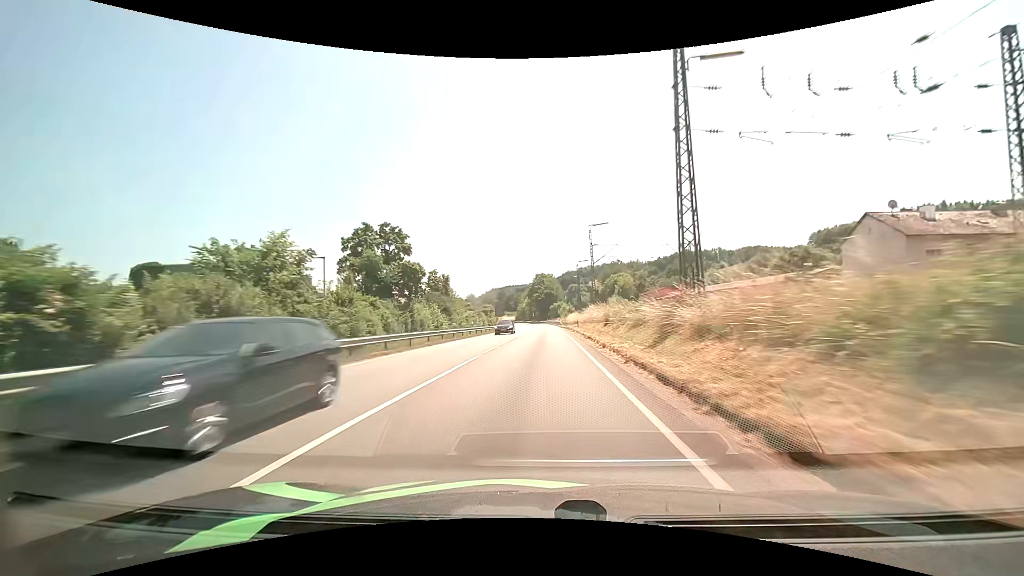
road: primary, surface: asphalt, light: Day
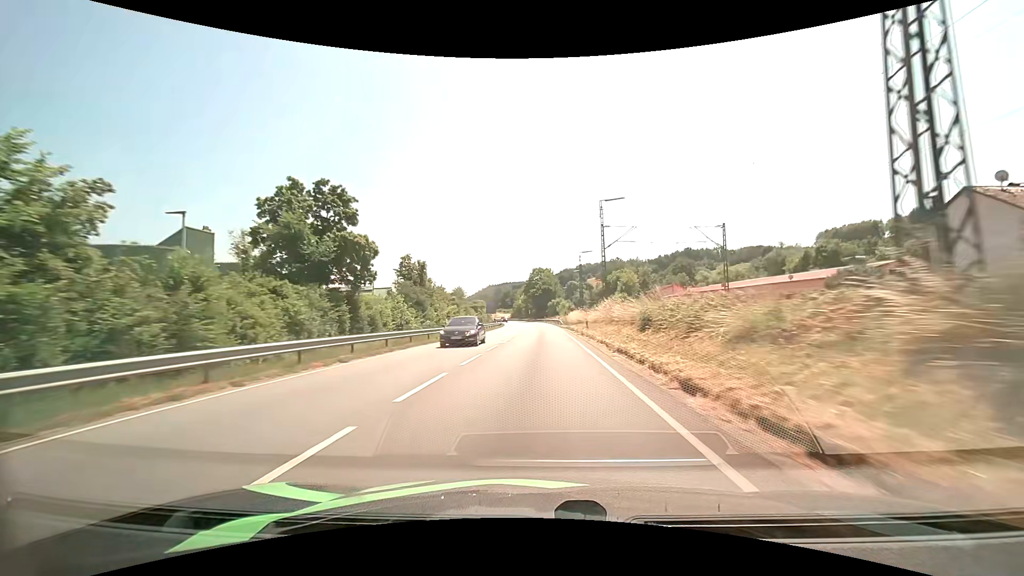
(+0.1, +12.1) m; 0°
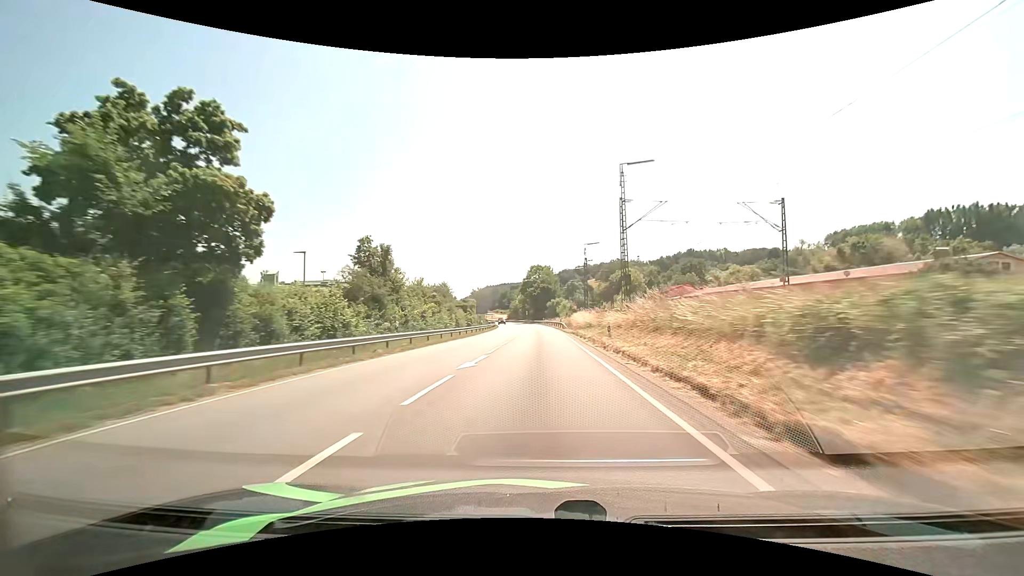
(+0.1, +12.1) m; 0°
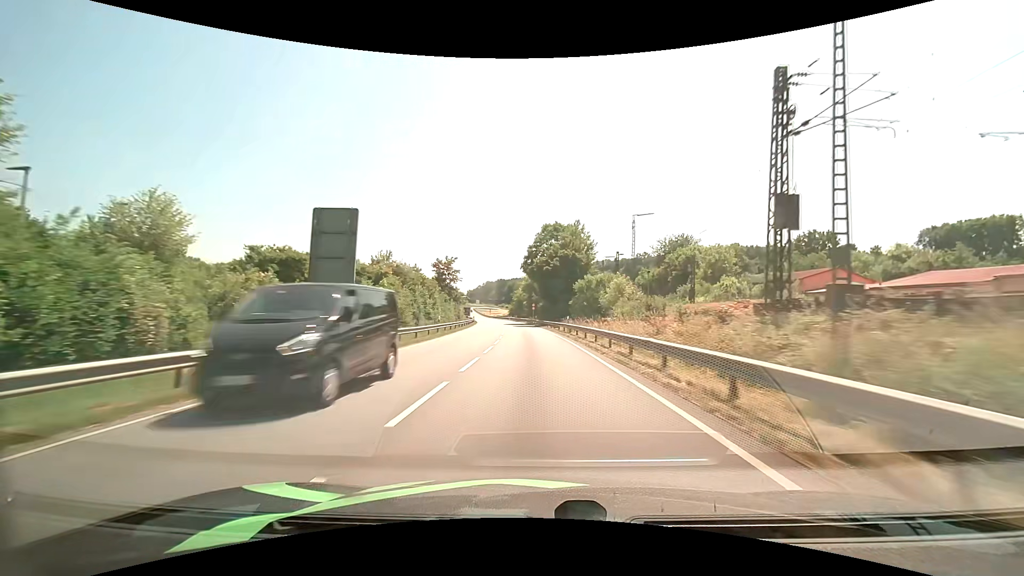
(-0.1, +61.8) m; -1°
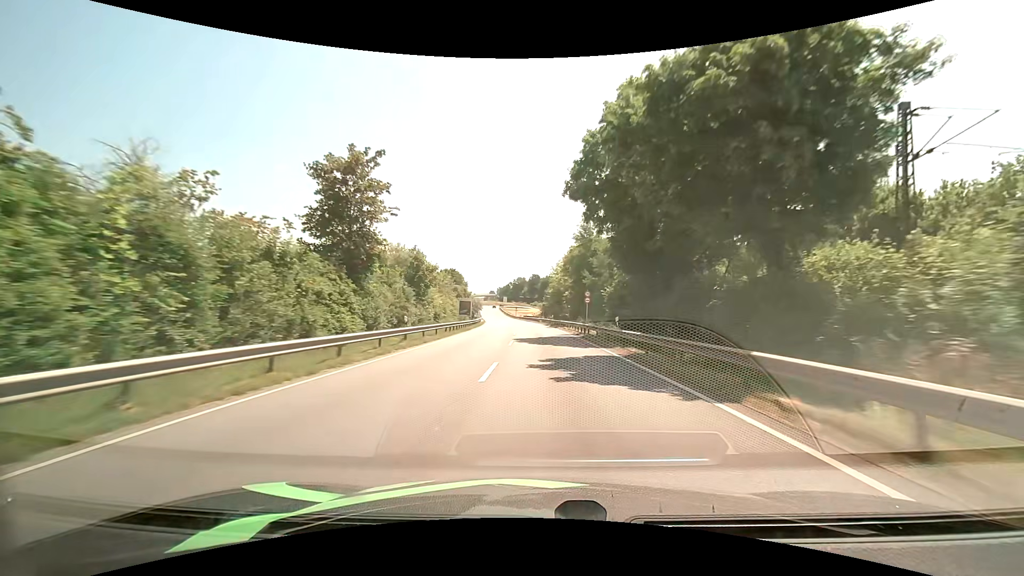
(-2.3, +50.6) m; -4°
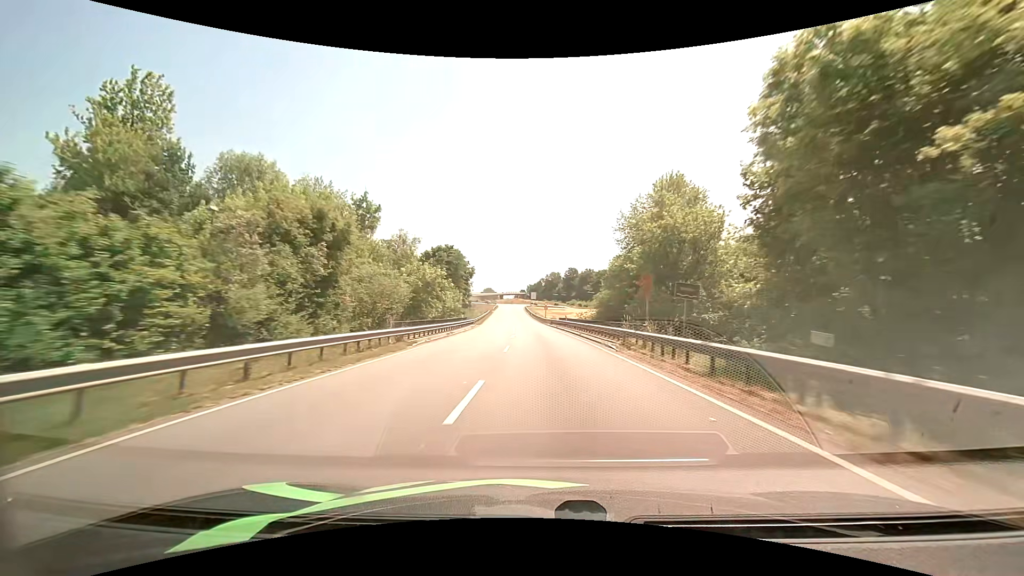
(-2.0, +63.0) m; -4°
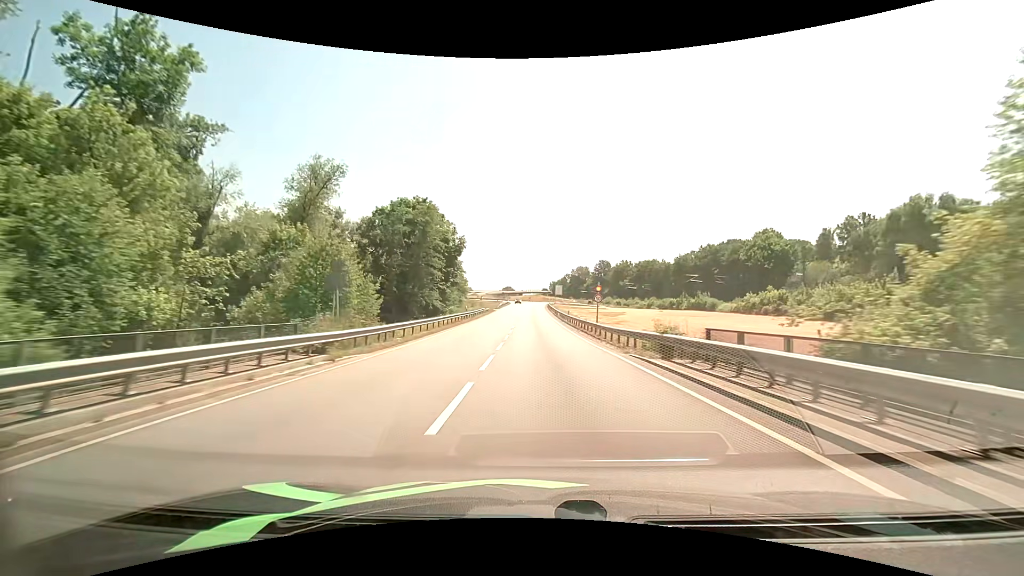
(-1.0, +49.1) m; -2°
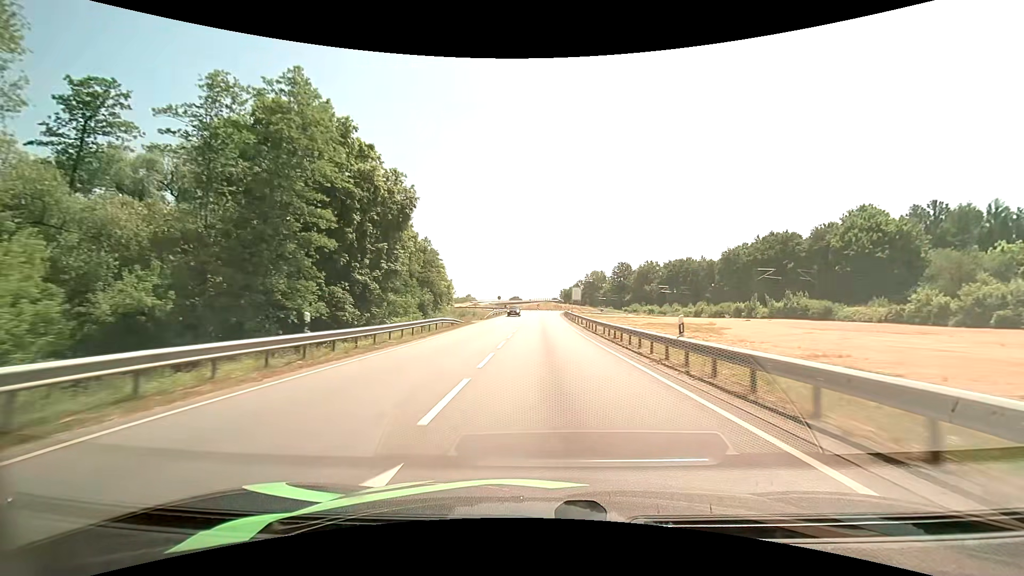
(-0.4, +35.8) m; -1°
(0, +10) (0, +20) (0, +30) (0, +40) (0, +50) (0, +60) (0, +70) (+1, +80) (+1, +90) (+2, +100) m
